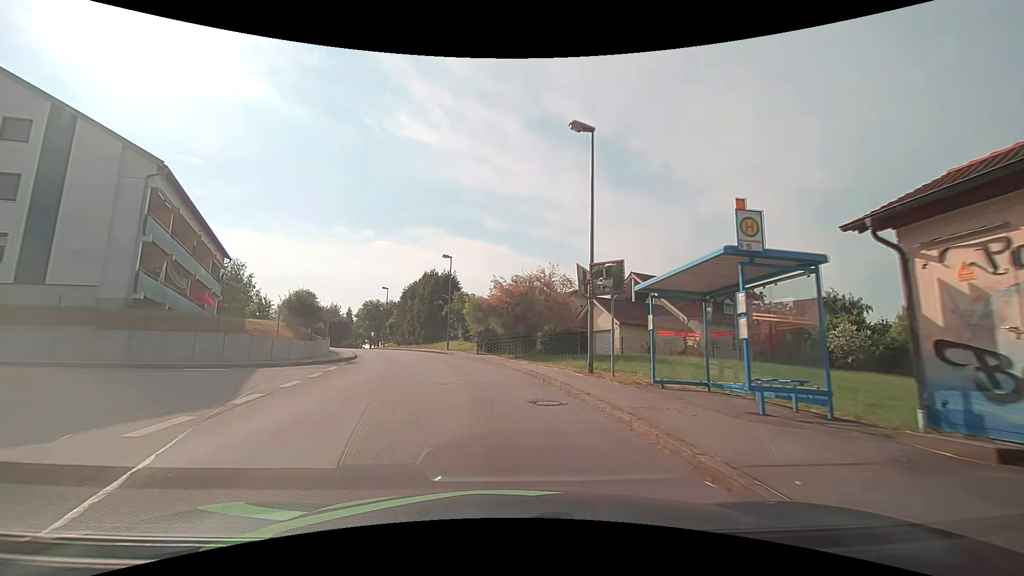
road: unclassified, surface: asphalt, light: Day
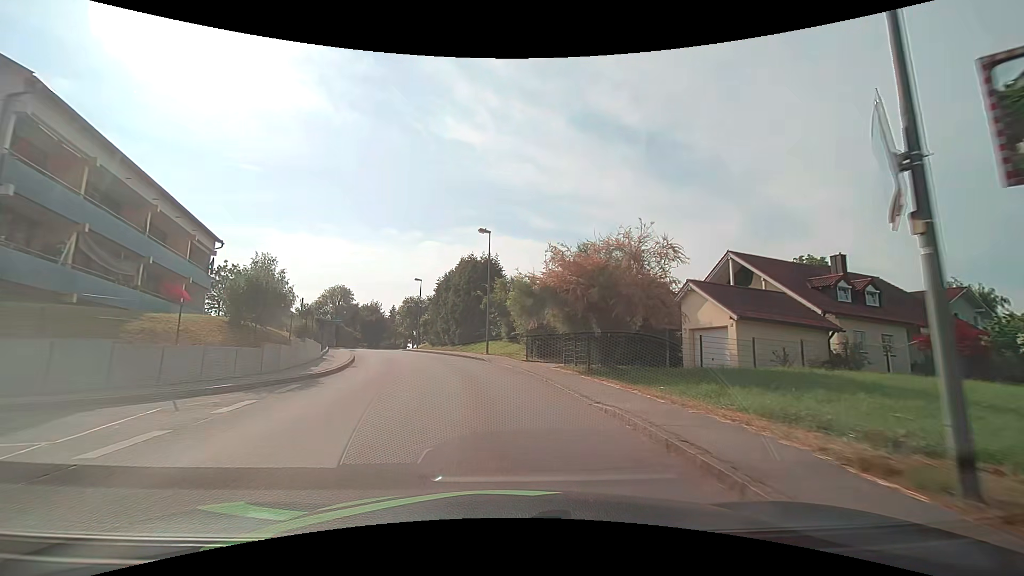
(-0.5, +10.6) m; -5°
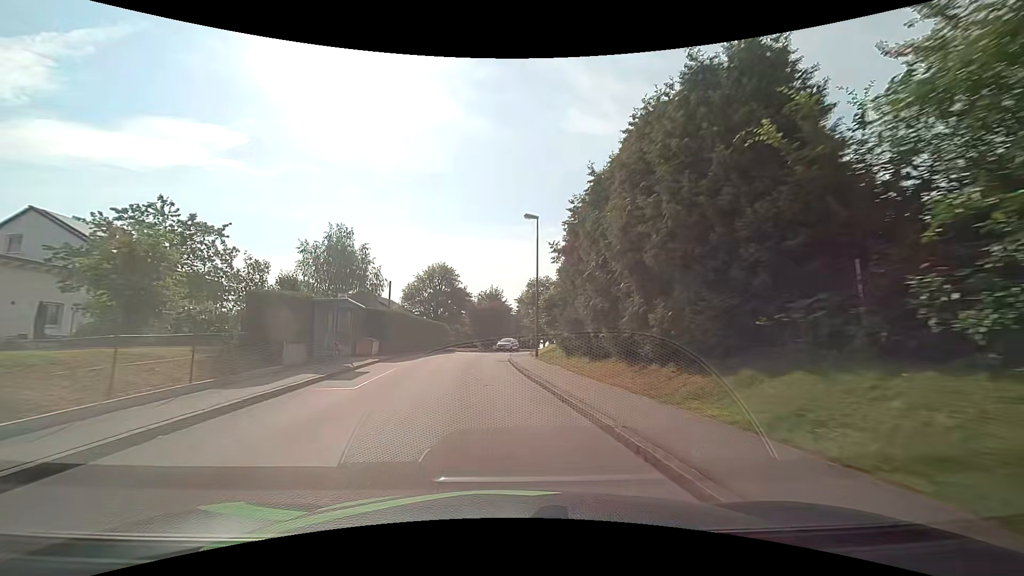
(-3.9, +30.2) m; -15°
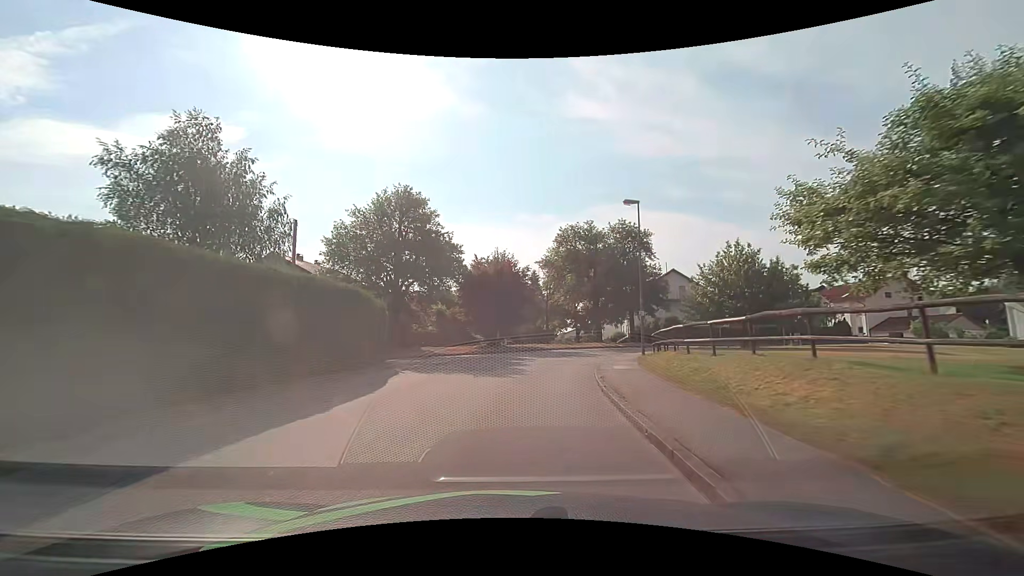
(-1.8, +32.5) m; -1°
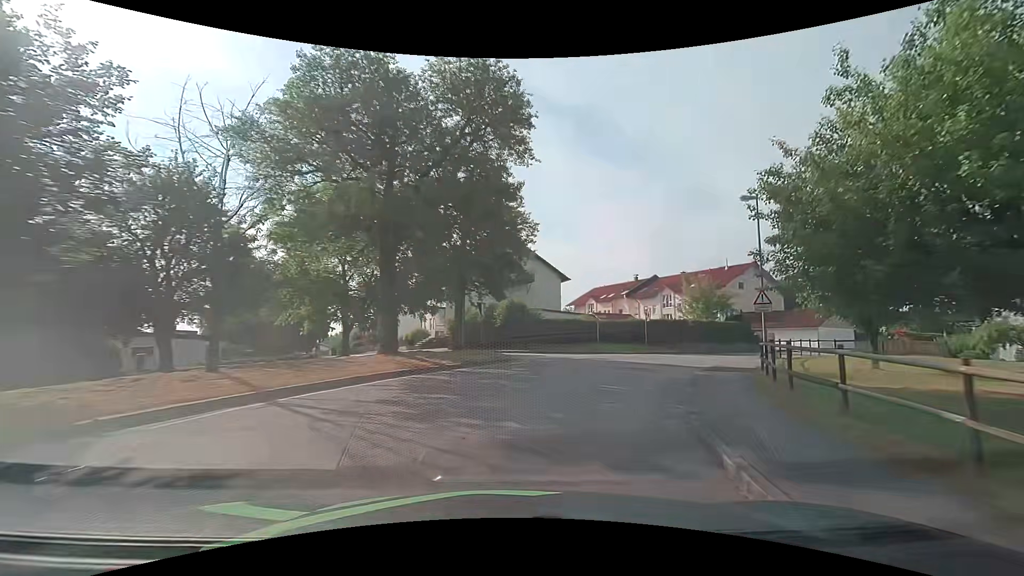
(+4.4, +29.8) m; +23°
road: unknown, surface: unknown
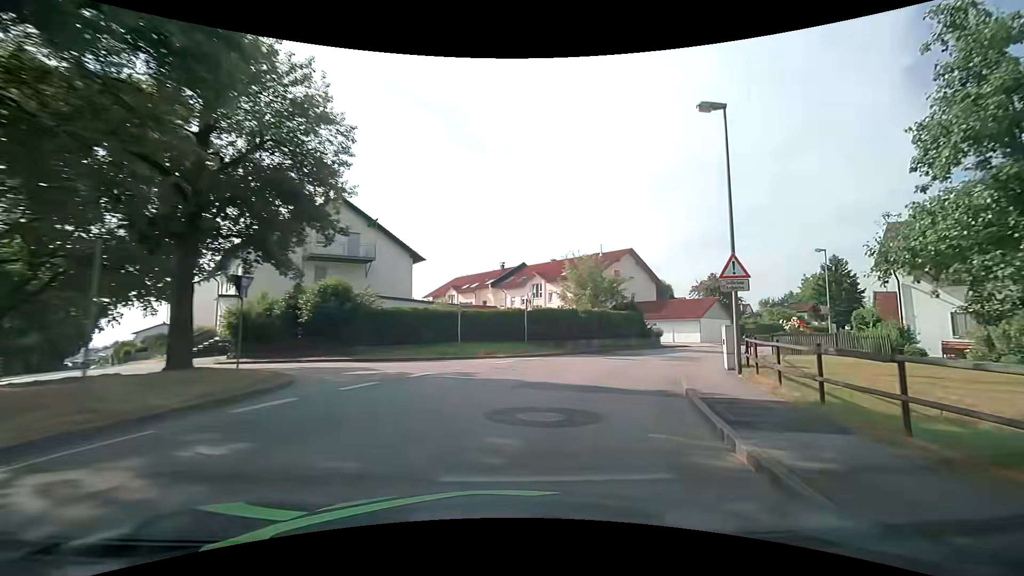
(+1.6, +11.6) m; +16°
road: unclassified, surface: asphalt
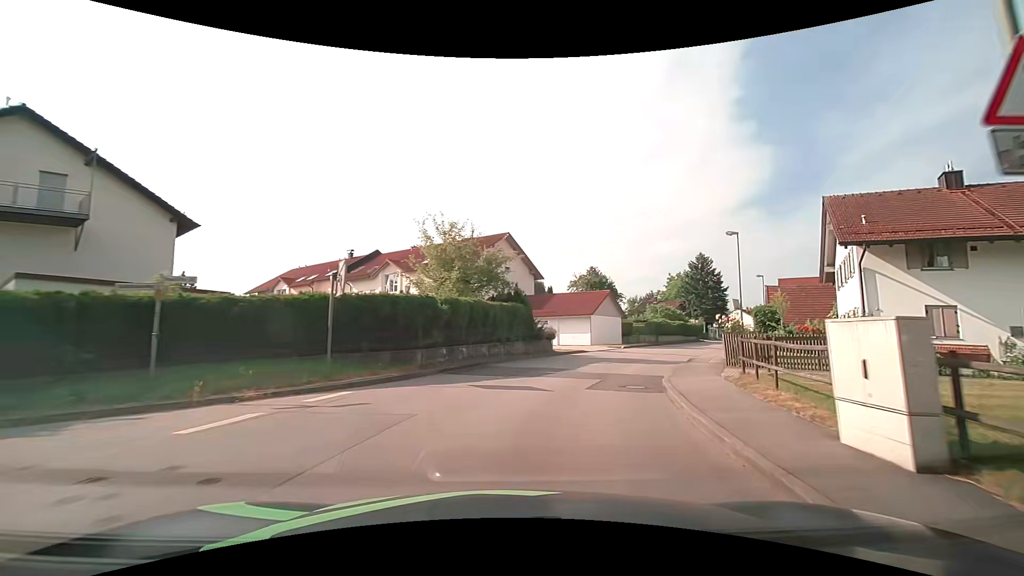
(+1.5, +11.9) m; +15°
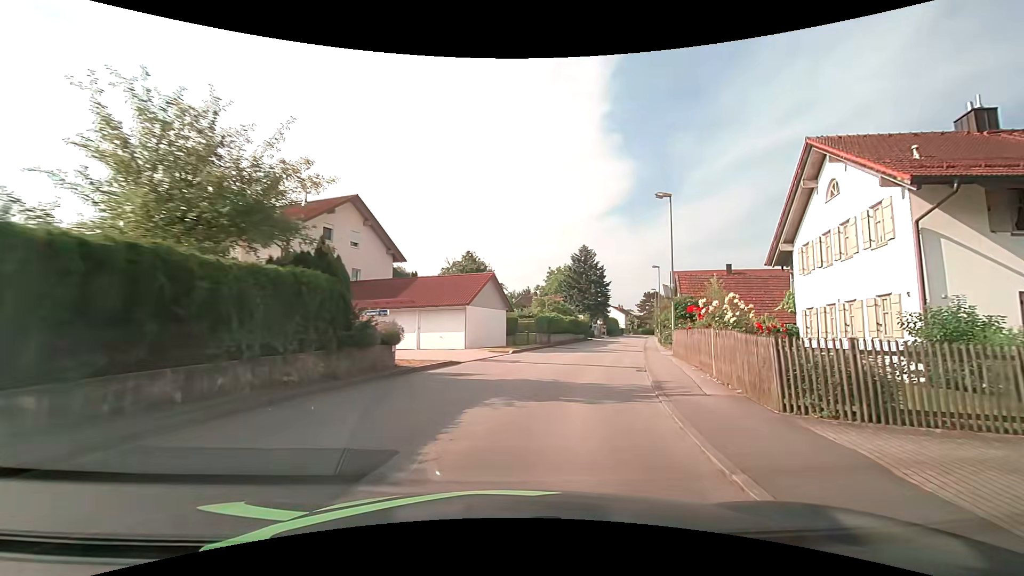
(+1.4, +12.2) m; +14°
(+1, +10) (+3, +20) (+6, +29) (+8, +39) (+11, +49) (+14, +58) (+17, +68) (+20, +77) (+22, +87) (+25, +97) m
